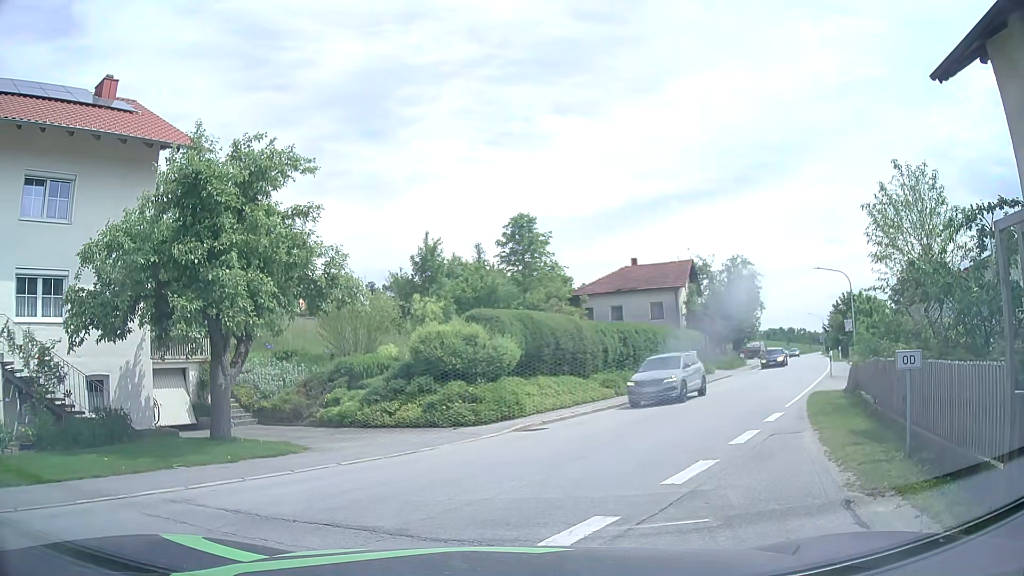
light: Day
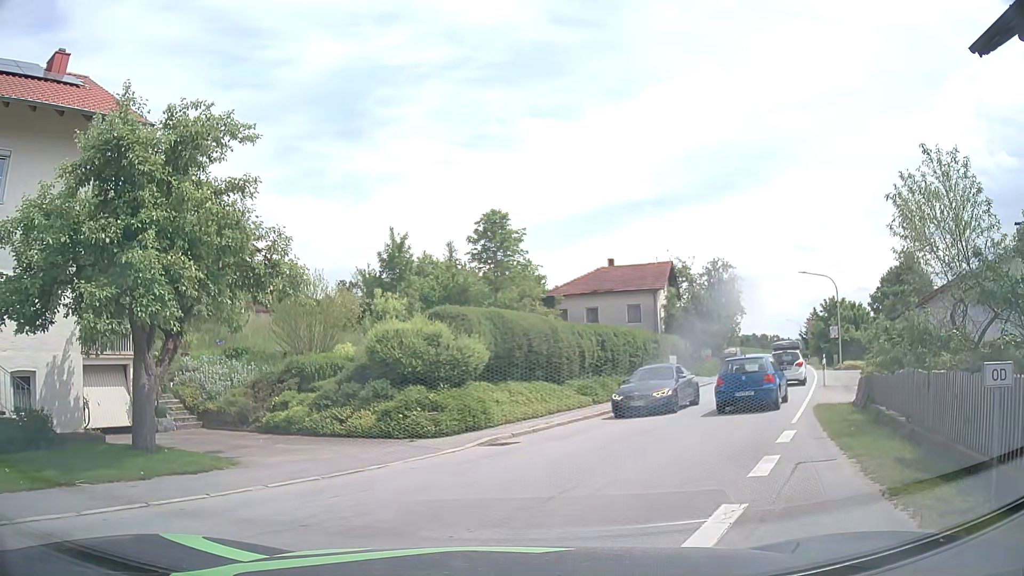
(+0.1, +2.4) m; +1°
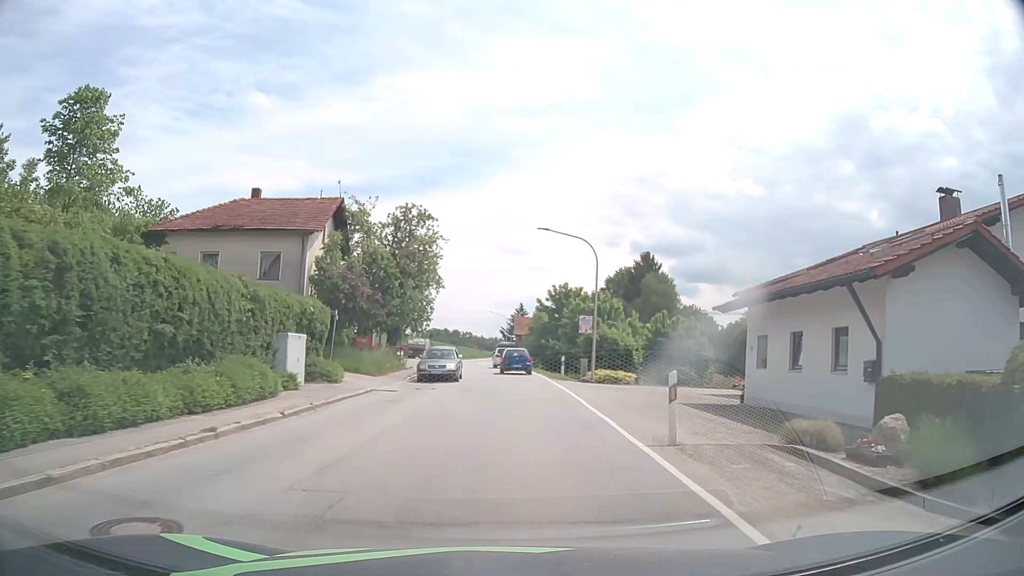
(+6.1, +18.1) m; +28°
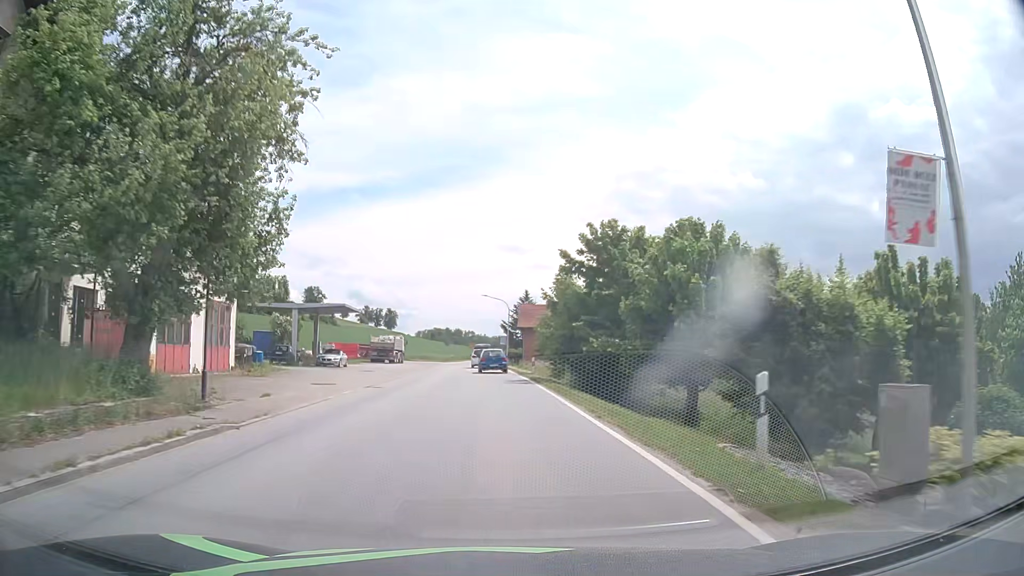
(+0.3, +28.2) m; 0°
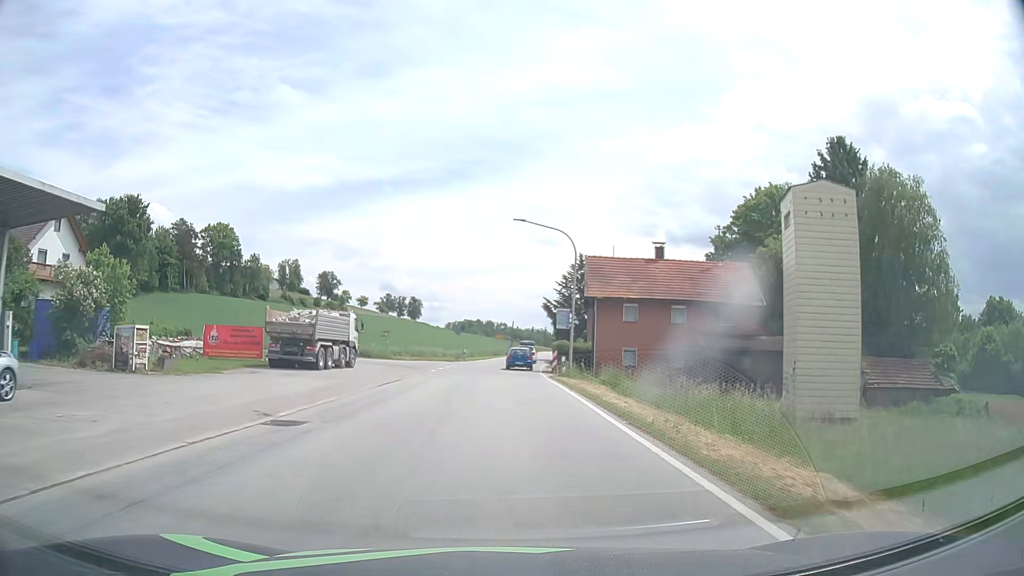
(-1.3, +38.7) m; -3°
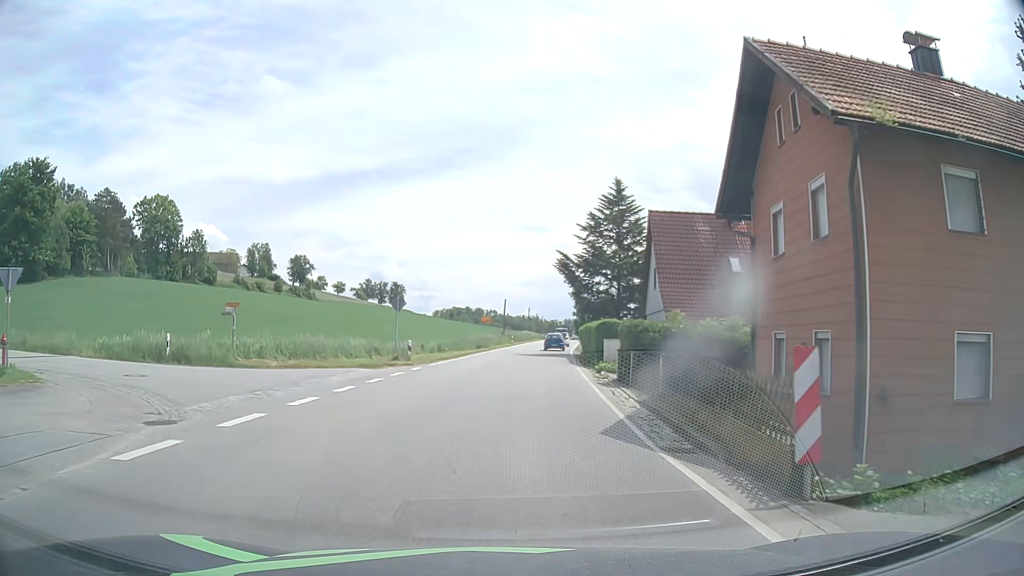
(+0.1, +31.5) m; 0°
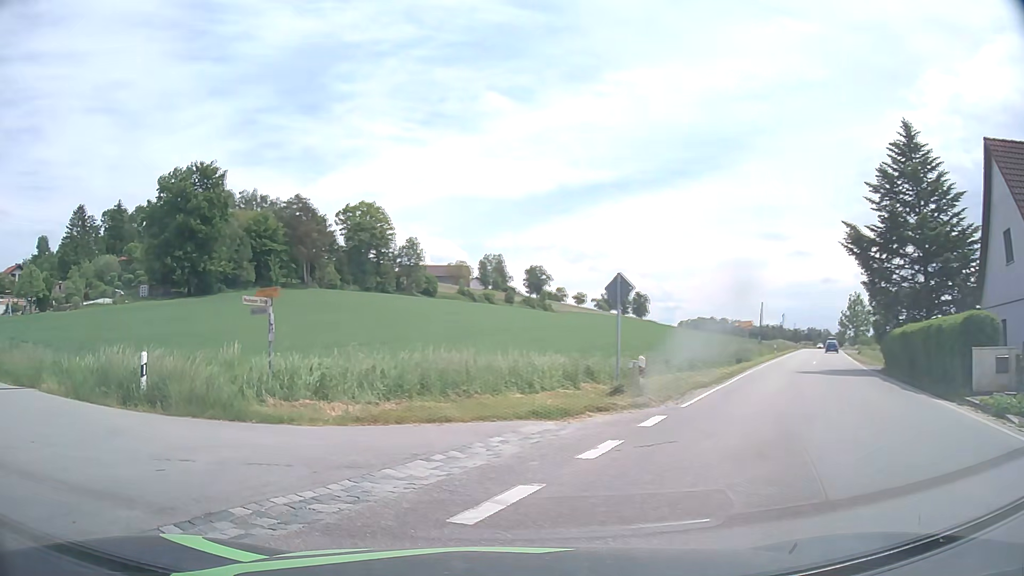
(-0.8, +13.7) m; -19°
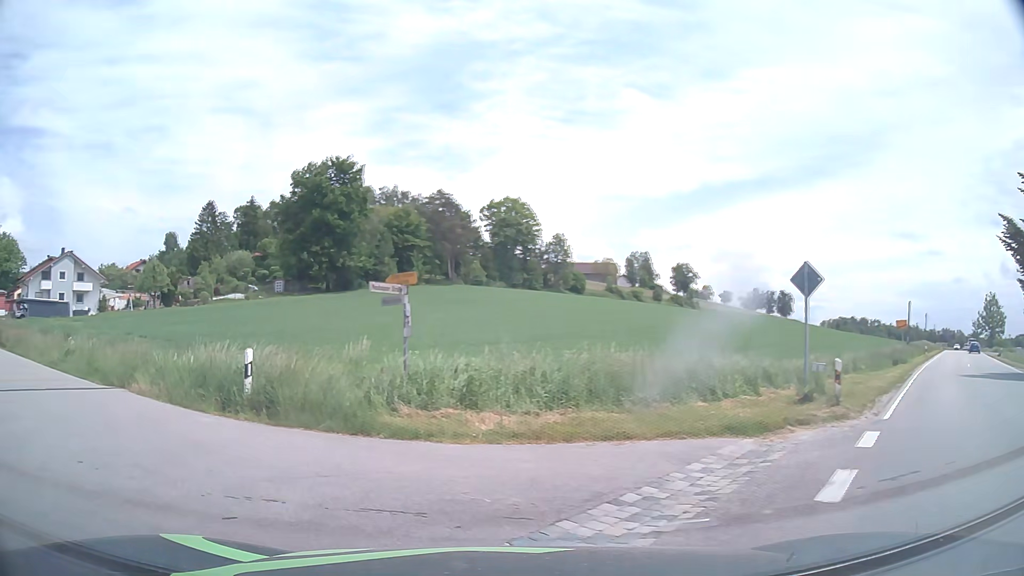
(-0.3, +2.3) m; -13°
